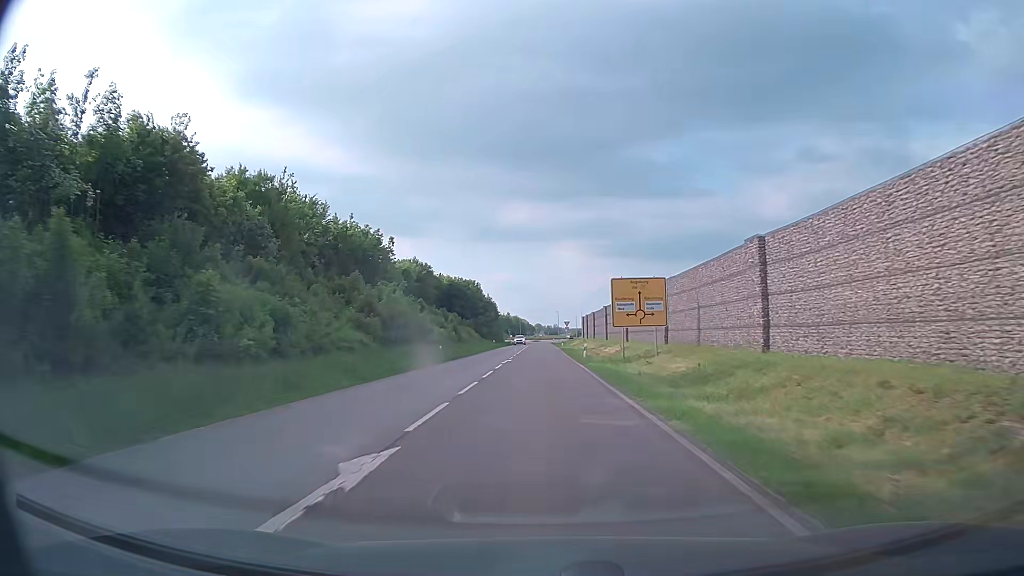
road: secondary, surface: asphalt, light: Day
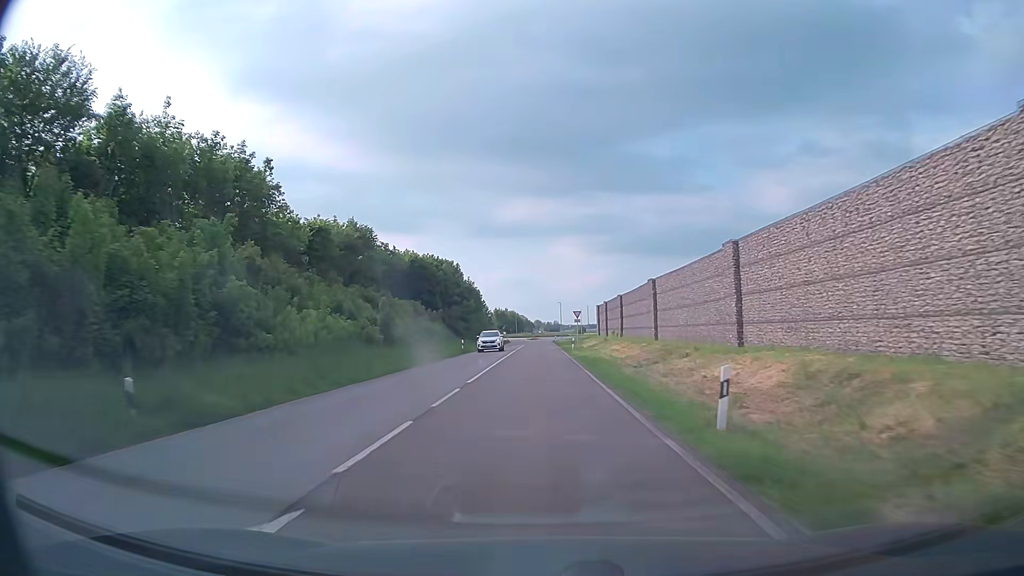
(0.0, +32.9) m; 0°
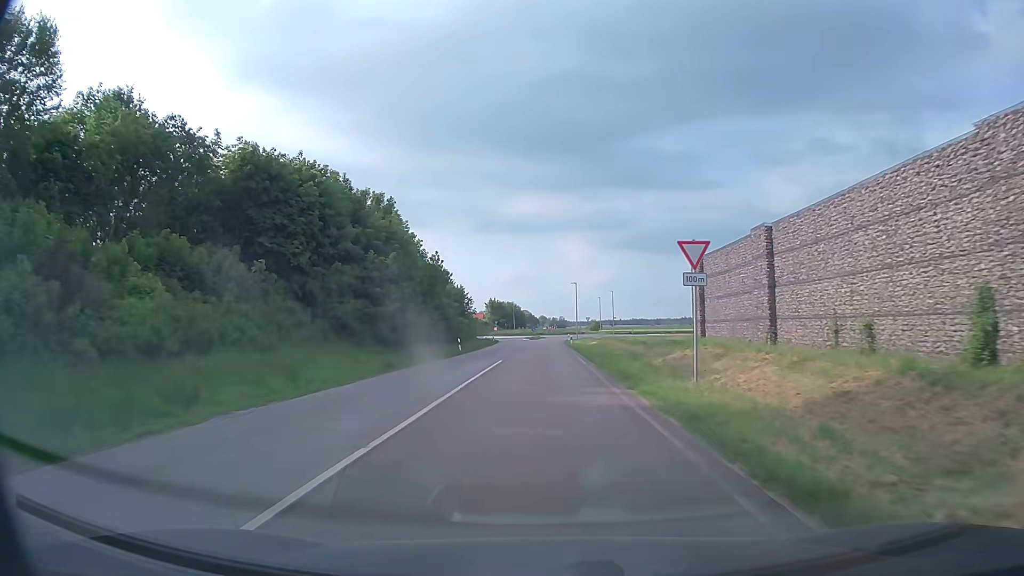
(-0.1, +50.7) m; 0°
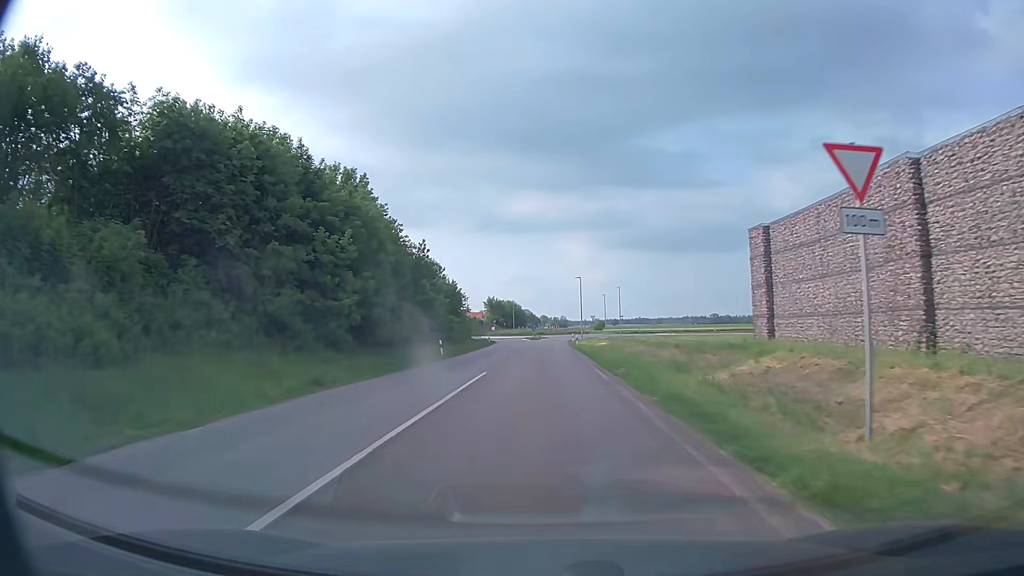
(0.0, +9.0) m; 0°
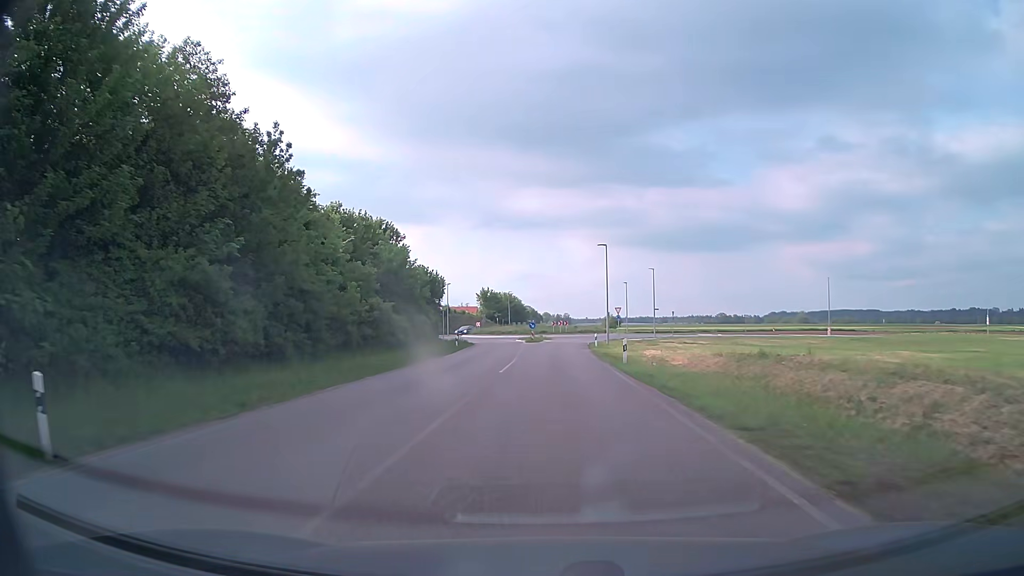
(-0.1, +32.1) m; 0°
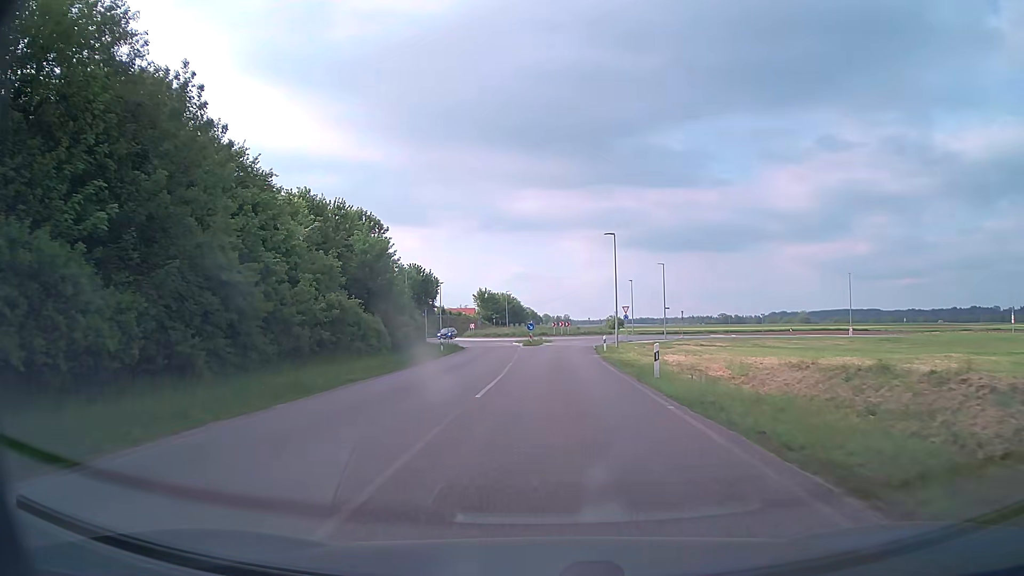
(0.0, +7.1) m; 0°
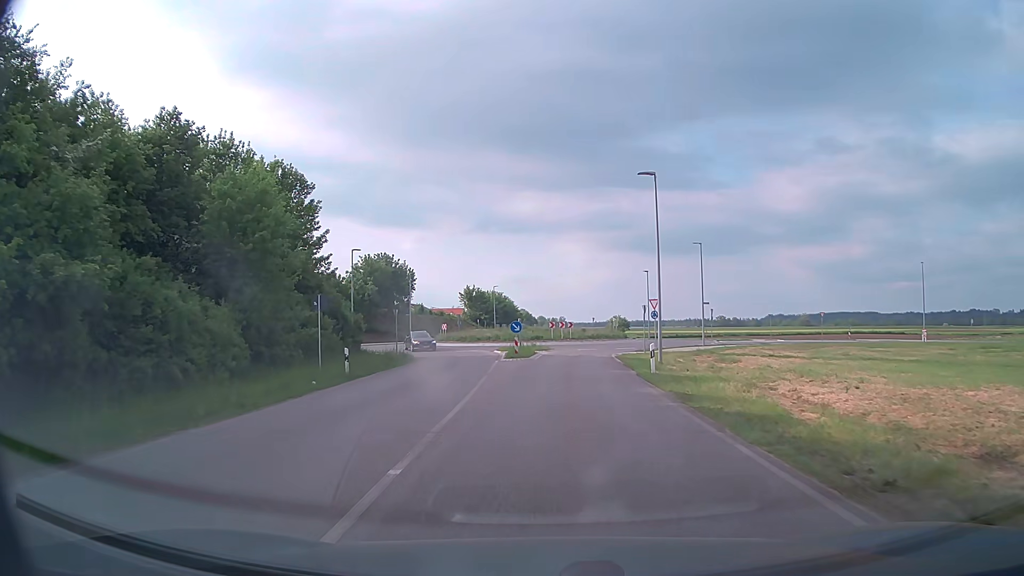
(0.0, +19.6) m; 0°
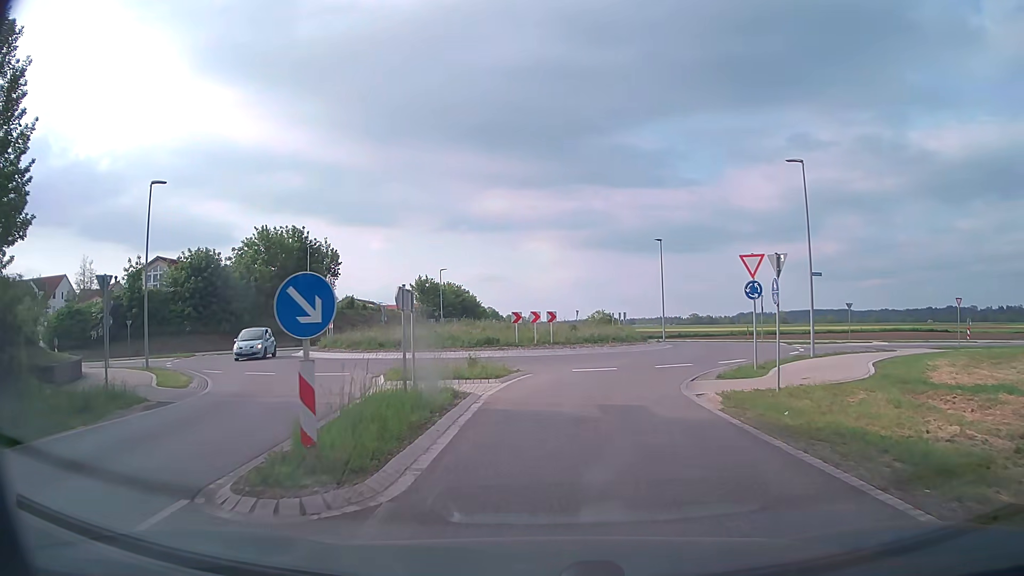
(+0.4, +26.7) m; +3°
(0, +10) (+2, +20) (+6, +29) (+9, +39) (+7, +48) (+3, +57) (-1, +67) (-3, +77) (-4, +87) (-5, +97) m
